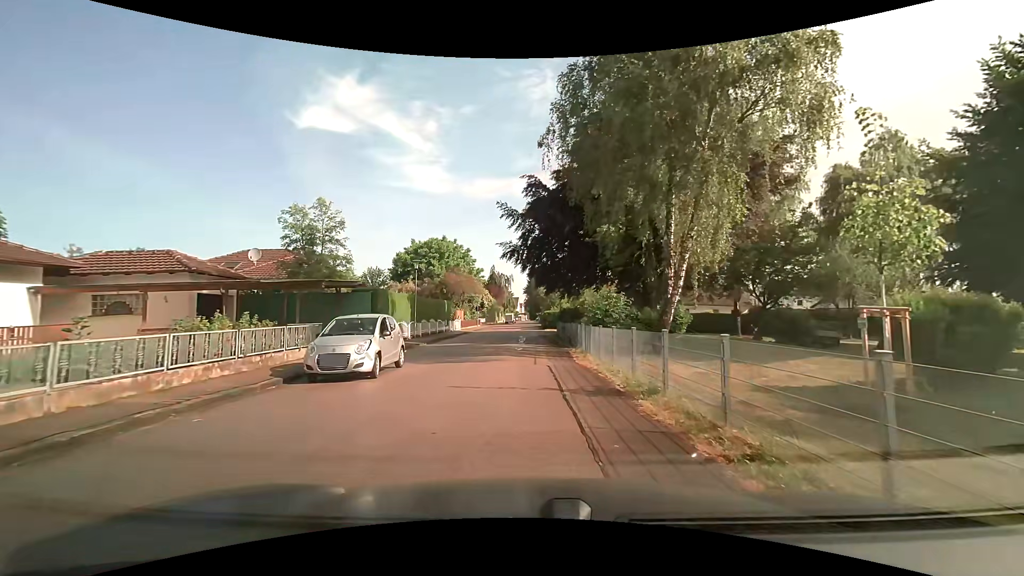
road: residential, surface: asphalt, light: Day
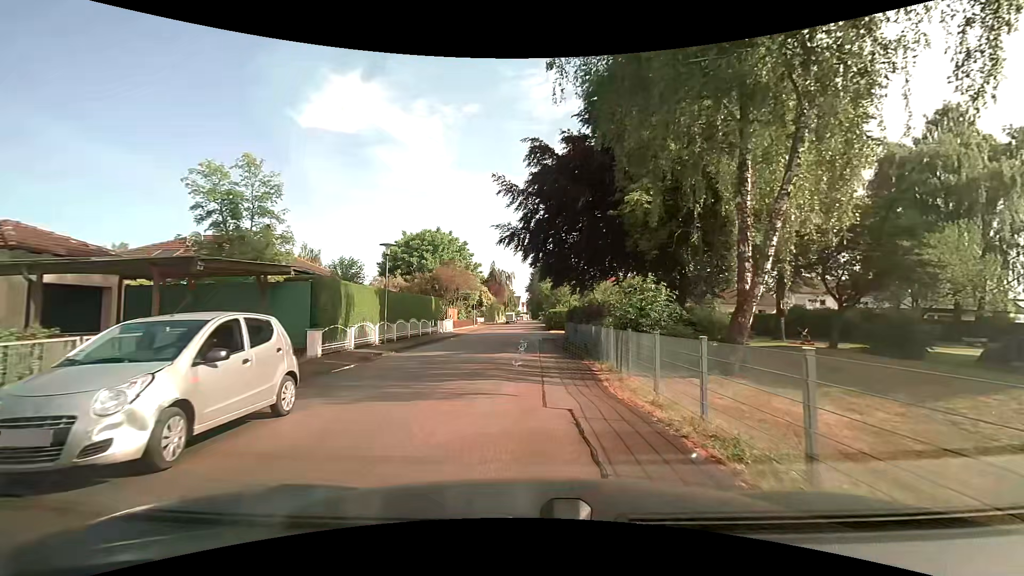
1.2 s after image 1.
(-0.1, +6.7) m; +1°
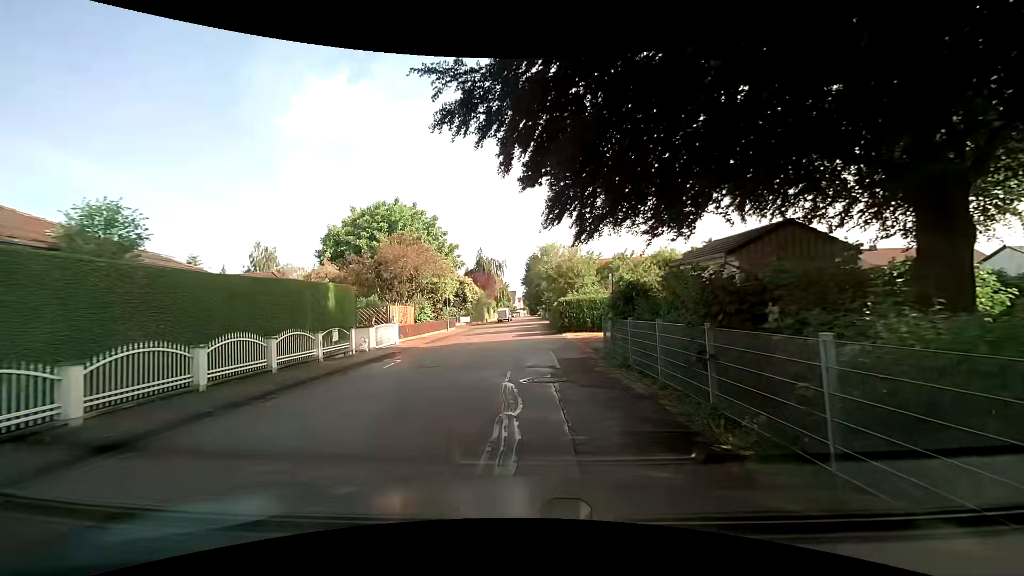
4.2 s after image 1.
(-0.3, +18.0) m; 0°
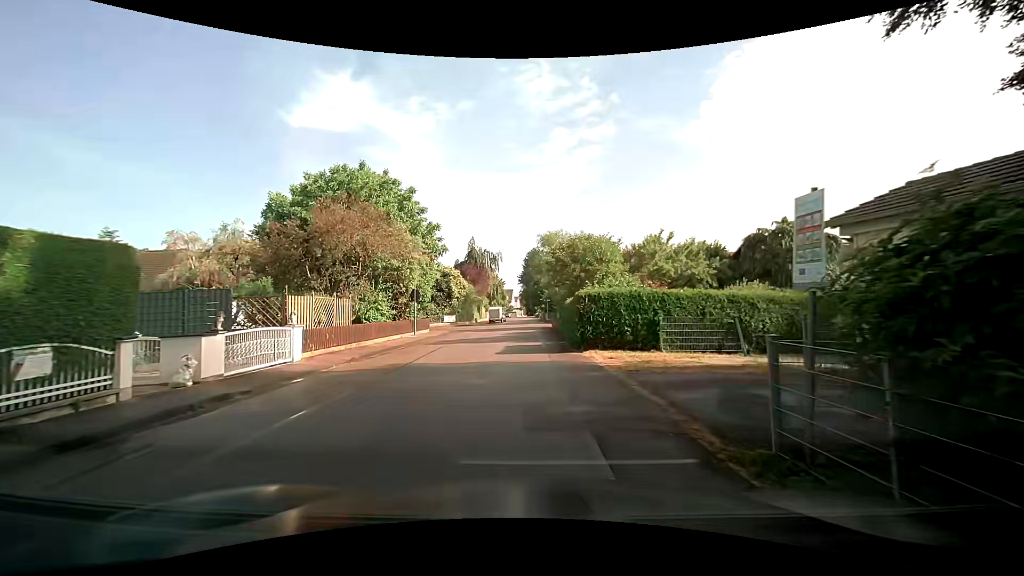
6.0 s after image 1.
(-0.1, +10.9) m; 0°
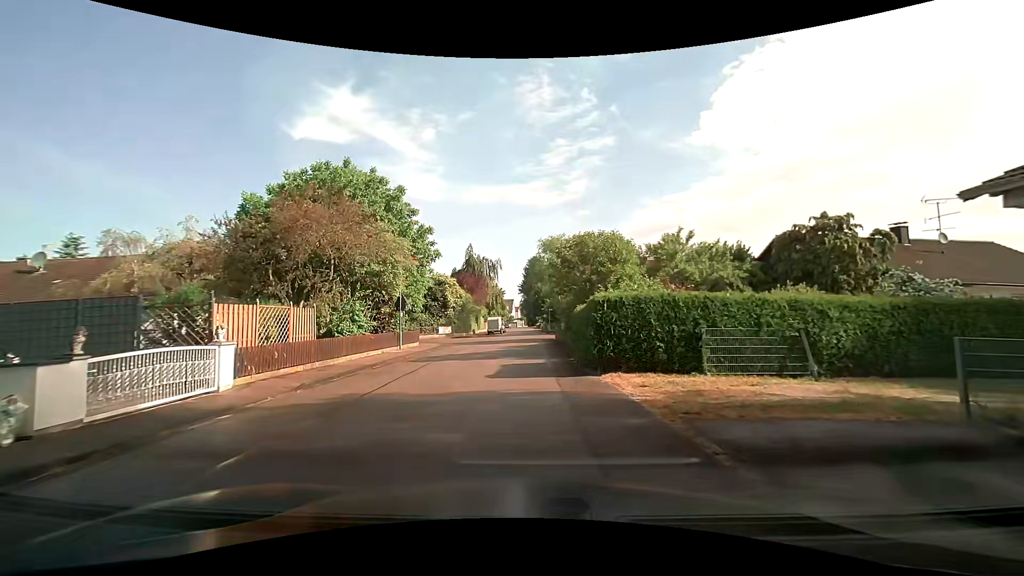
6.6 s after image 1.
(0.0, +3.6) m; 0°
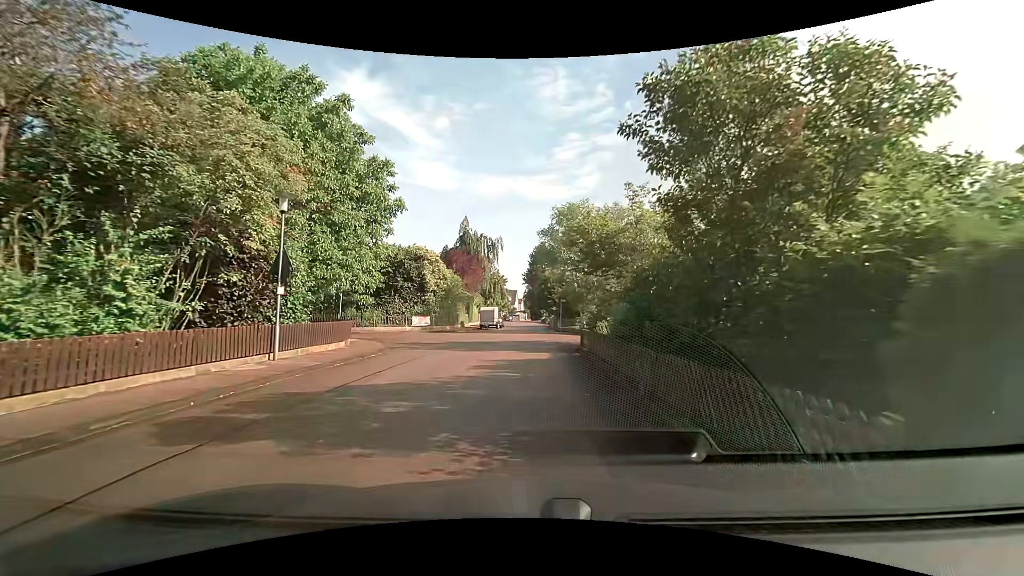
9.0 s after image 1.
(-0.1, +13.4) m; -1°
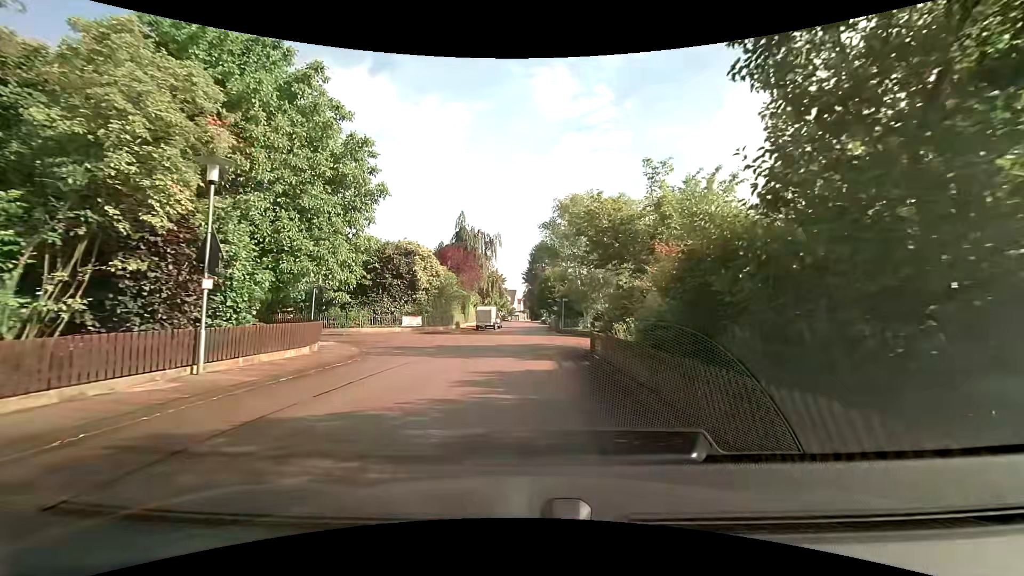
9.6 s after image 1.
(0.0, +3.0) m; +1°
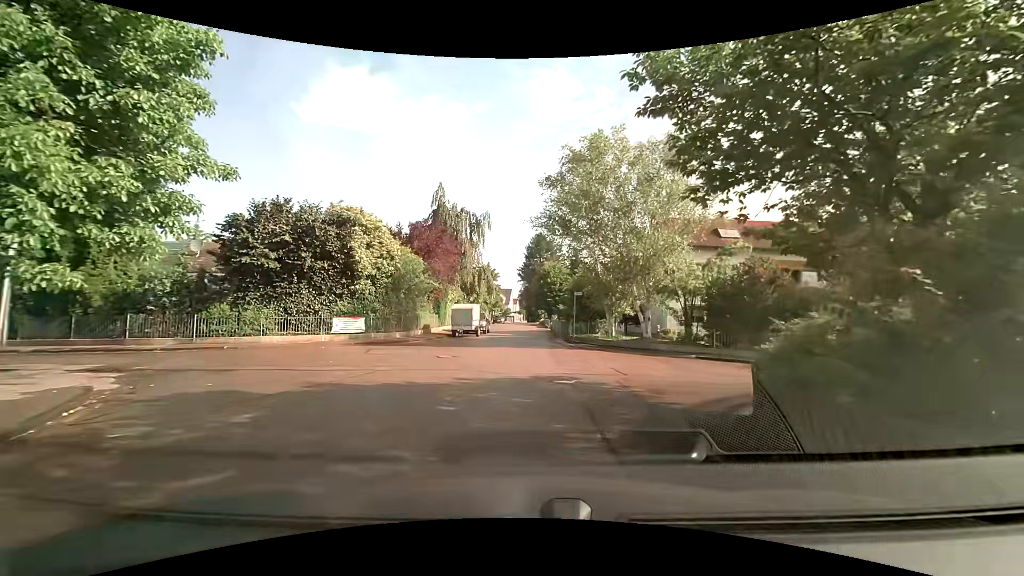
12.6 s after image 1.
(-0.1, +12.2) m; 0°
